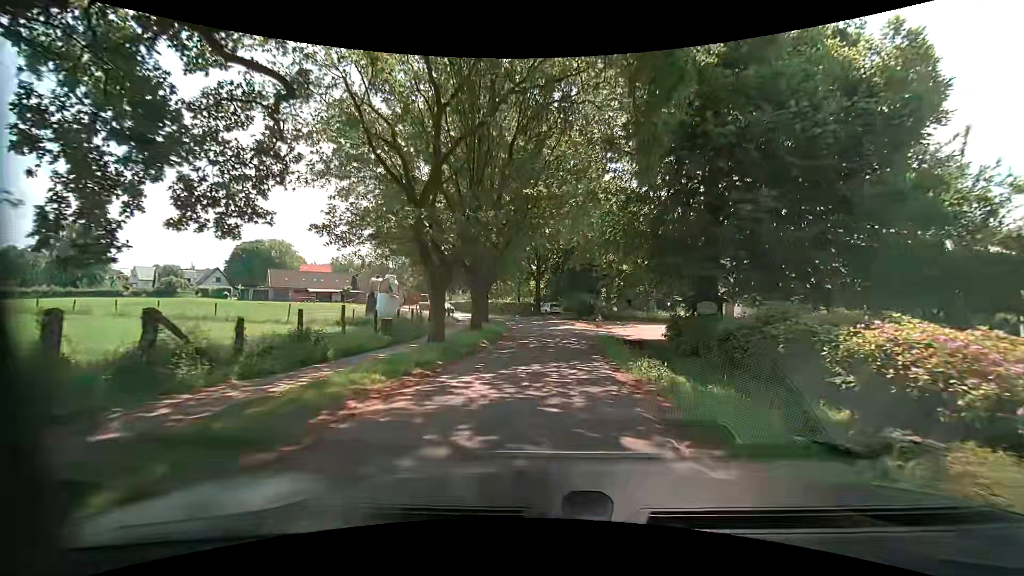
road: residential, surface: asphalt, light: Day
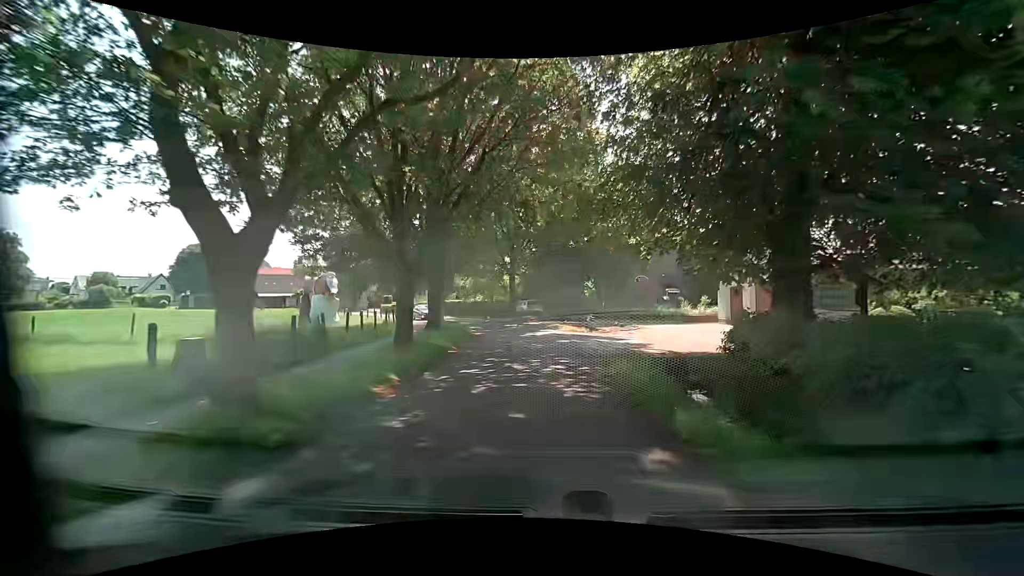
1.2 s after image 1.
(+0.2, +10.0) m; +1°
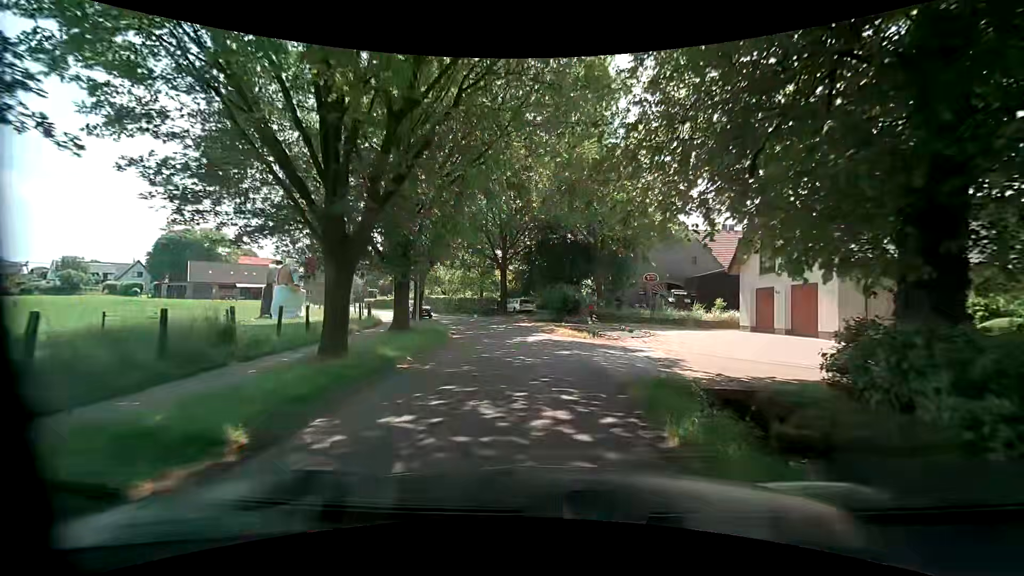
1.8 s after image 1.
(0.0, +5.0) m; 0°
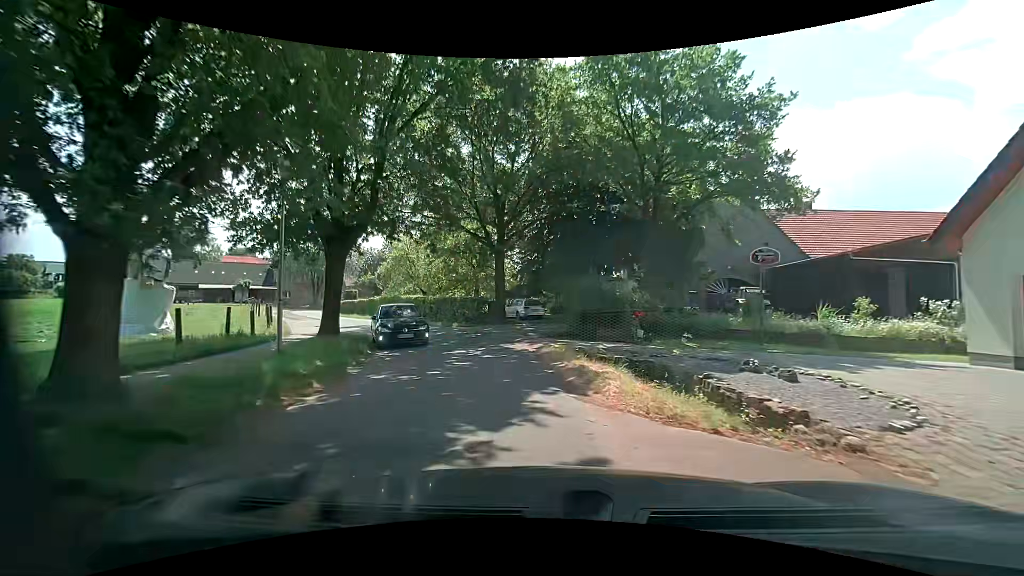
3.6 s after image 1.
(+0.1, +15.0) m; 0°
